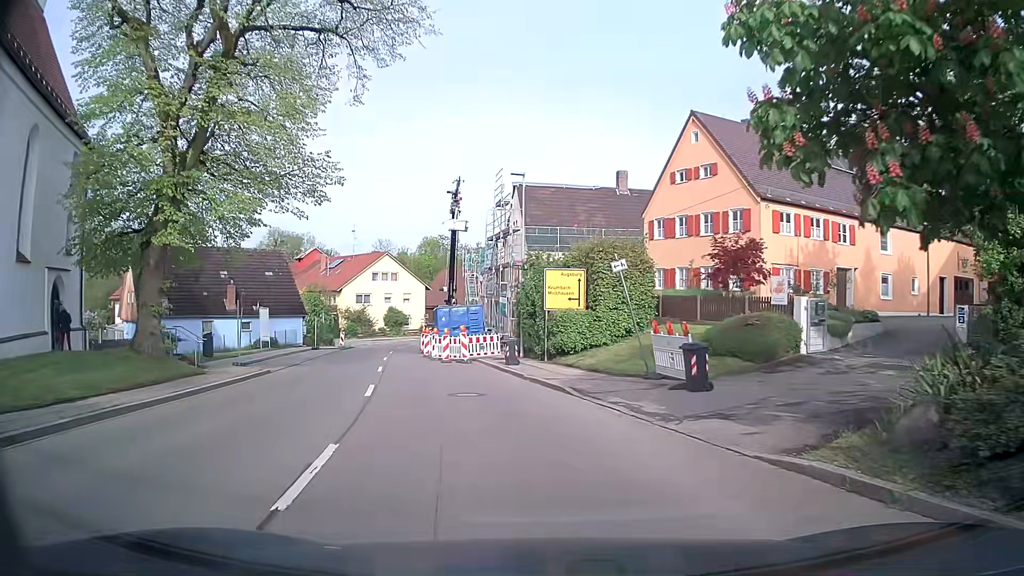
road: tertiary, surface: asphalt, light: Day
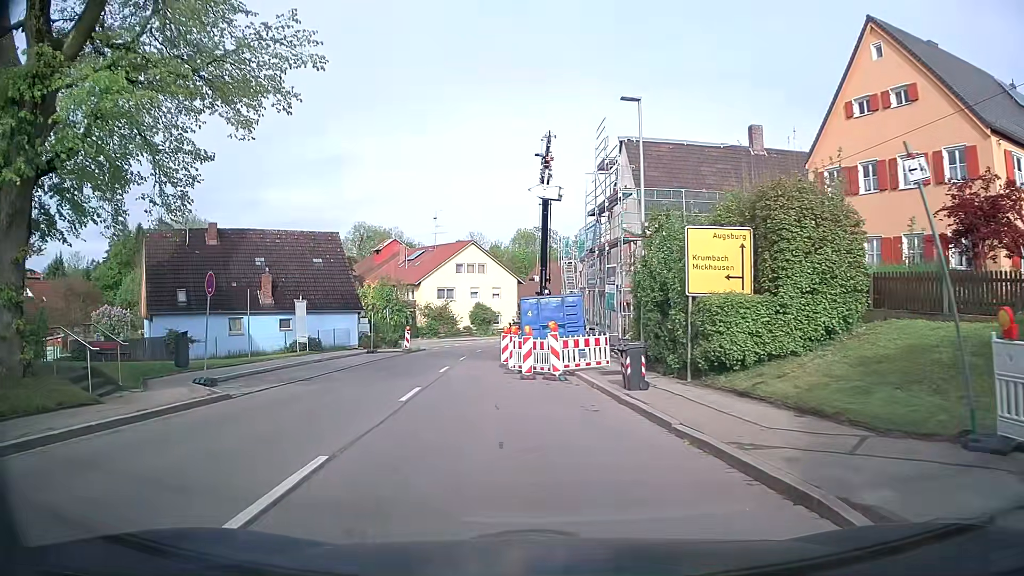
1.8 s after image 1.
(-0.7, +9.9) m; -9°
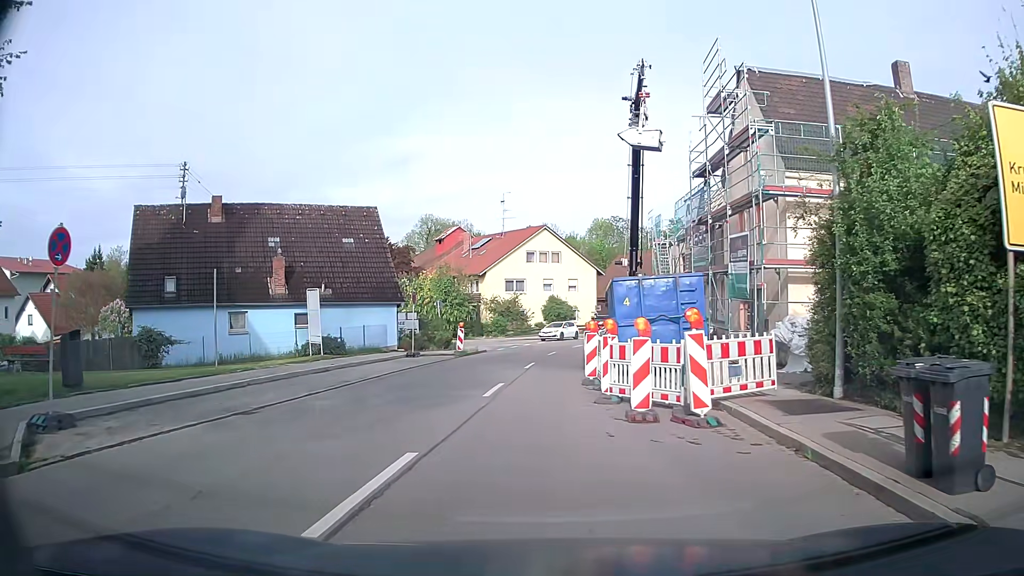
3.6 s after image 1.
(-0.4, +8.9) m; -5°
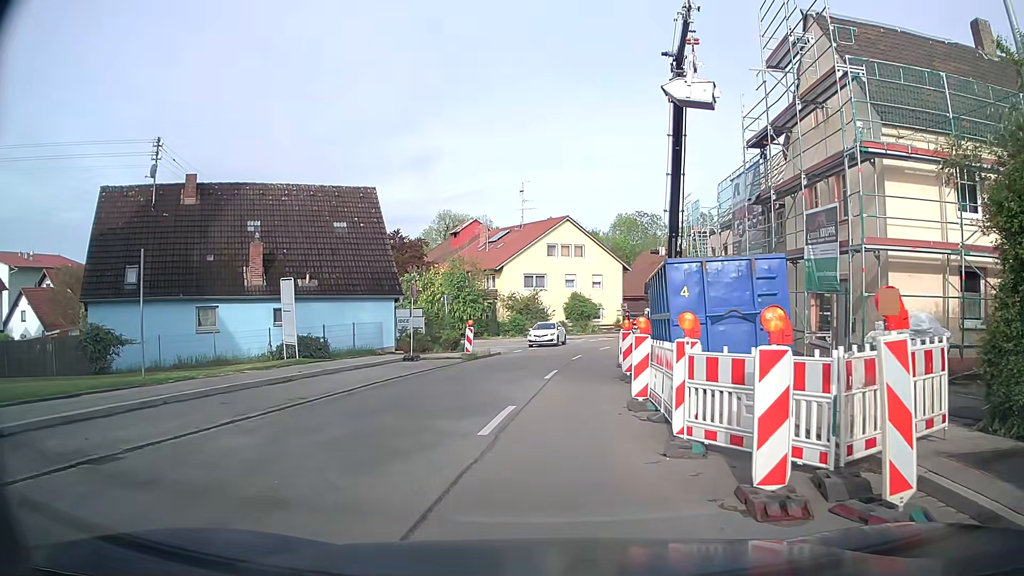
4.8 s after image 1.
(-0.1, +4.8) m; -2°
(-1, +10) (0, +20) (+1, +30) (+2, +40) (+6, +49) (+11, +57) (+18, +65) (+26, +71) (+34, +77) (+43, +82) m
